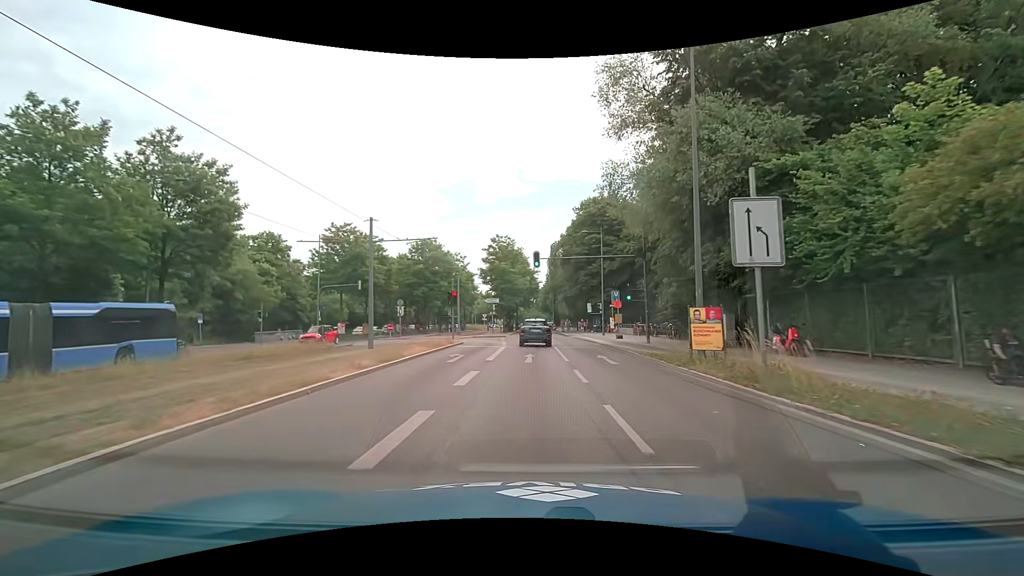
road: secondary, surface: asphalt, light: Day
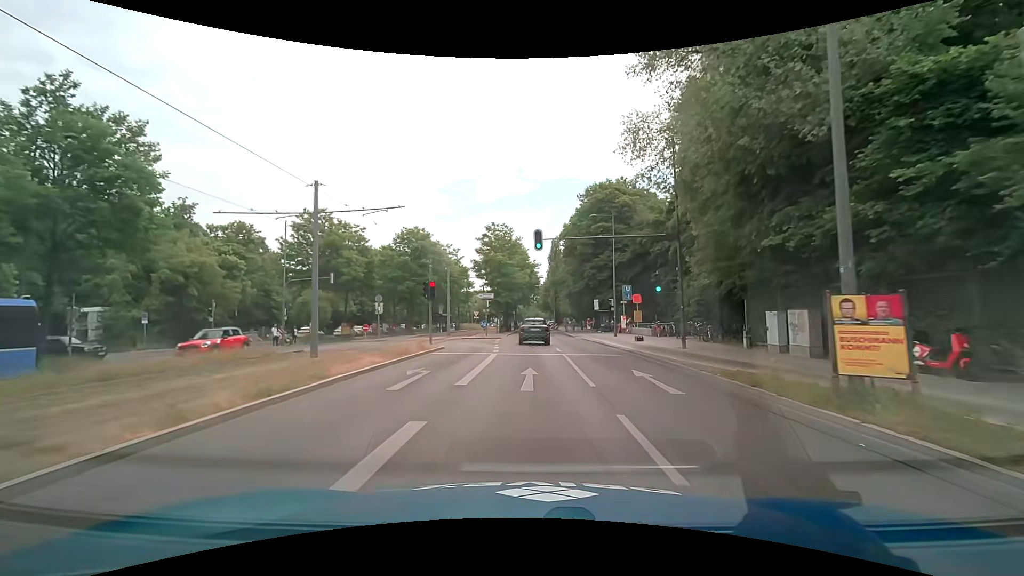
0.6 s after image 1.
(0.0, +7.0) m; 0°
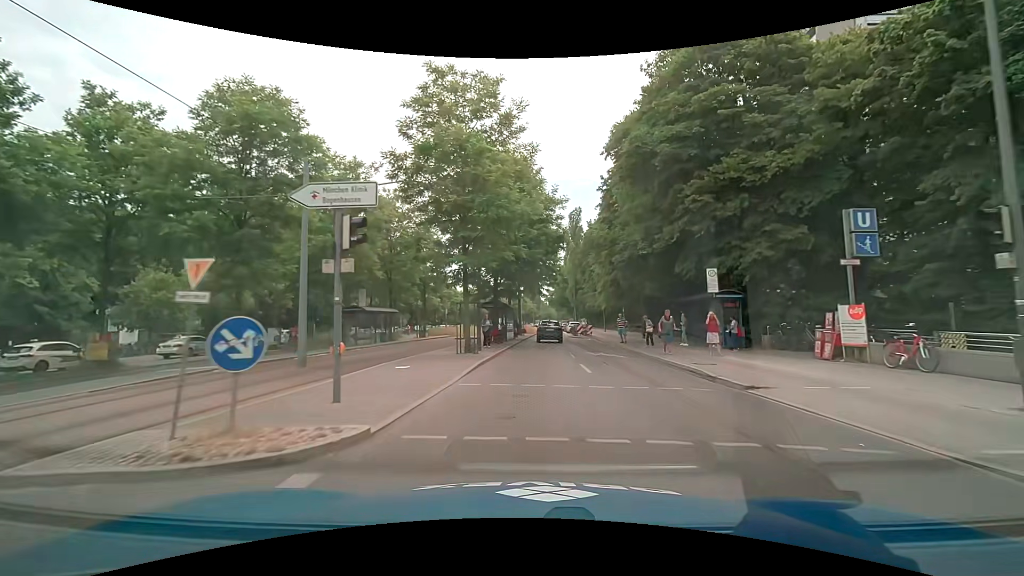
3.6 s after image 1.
(-0.1, +33.8) m; -1°
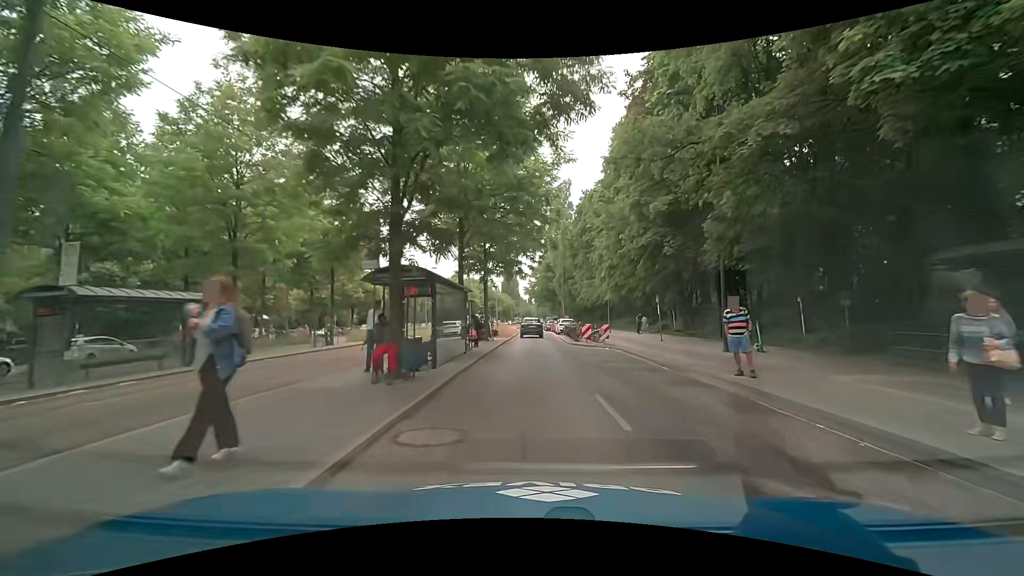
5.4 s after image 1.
(+0.4, +19.2) m; +2°
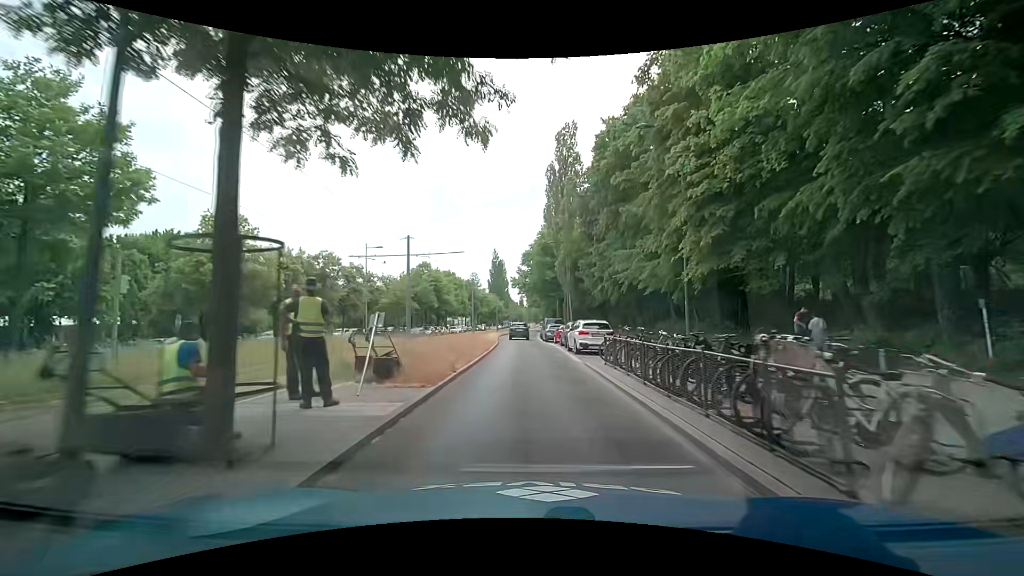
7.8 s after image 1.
(+0.4, +25.9) m; +1°
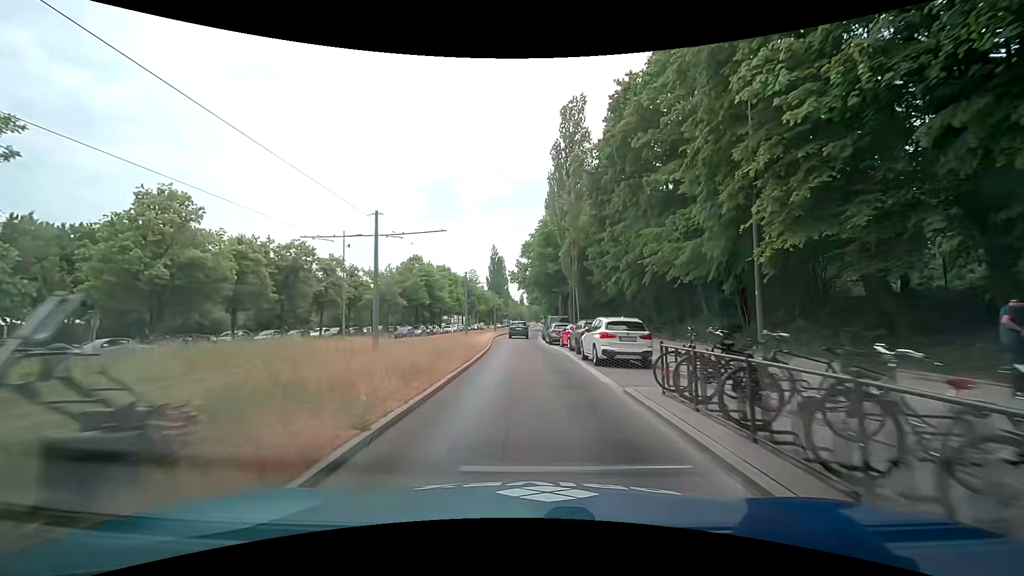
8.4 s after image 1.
(0.0, +6.9) m; 0°
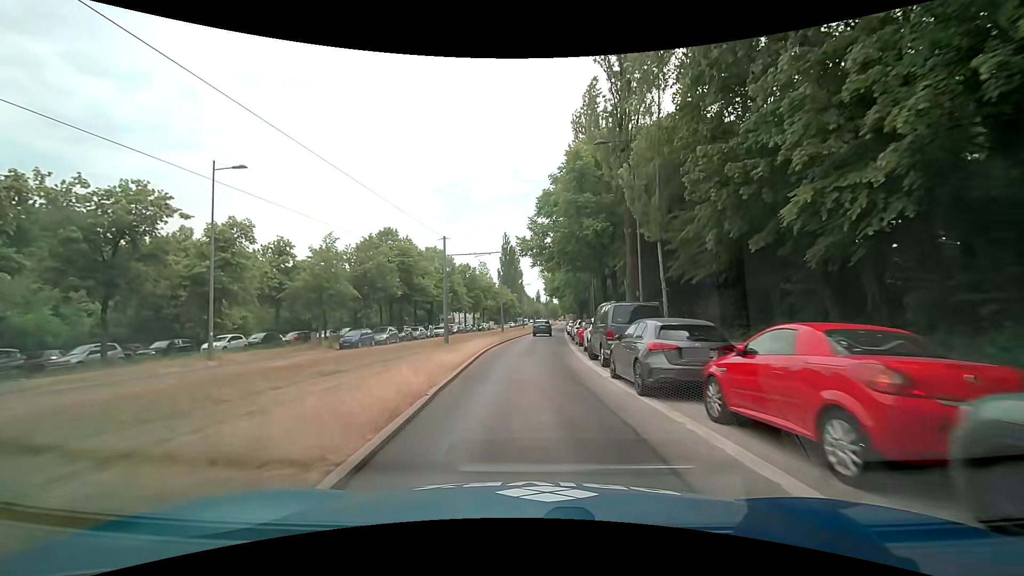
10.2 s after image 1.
(-0.3, +22.8) m; -2°
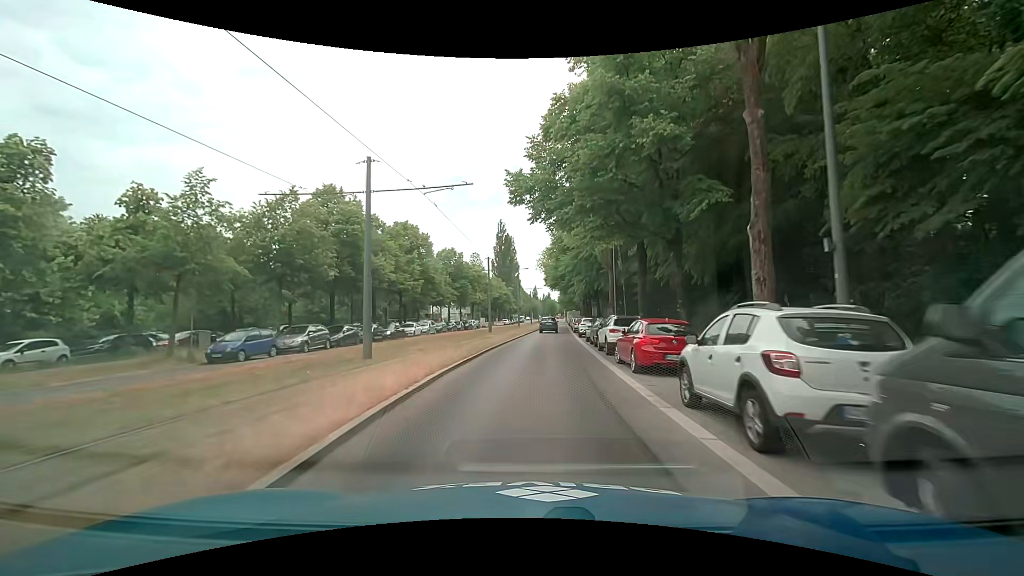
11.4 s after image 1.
(+0.1, +15.5) m; +1°
(0, +10) (0, +20) (+1, +30) (+1, +40) (+2, +50) (+3, +60) (+3, +70) (+4, +80) (+5, +90) (+5, +100) m
